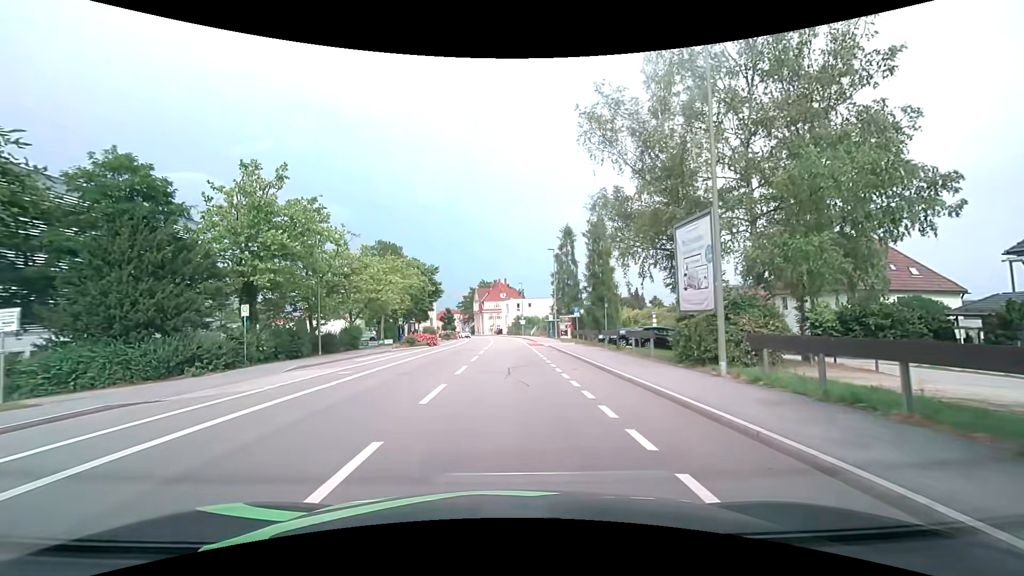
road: tertiary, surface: asphalt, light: Day
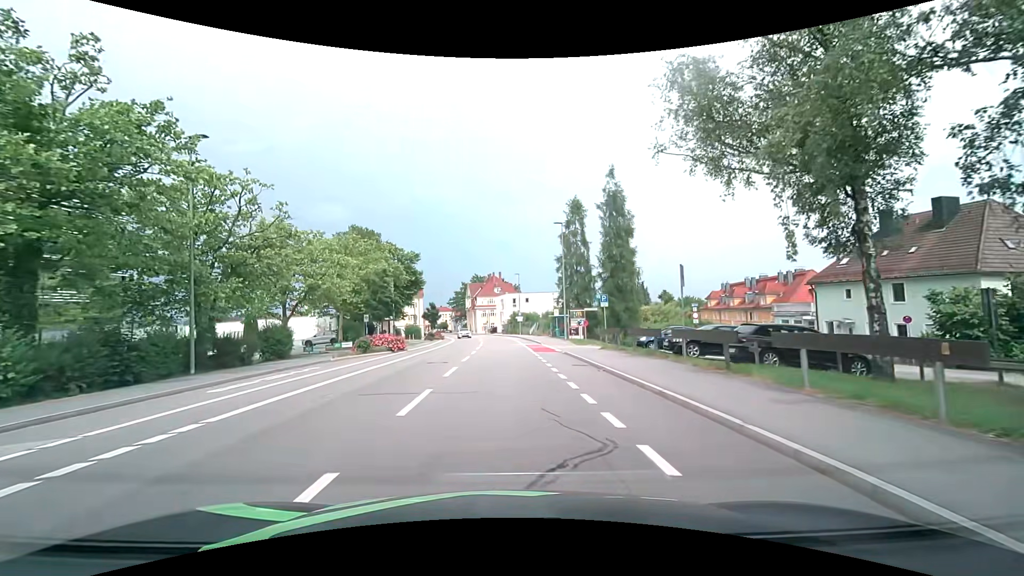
(0.0, +13.2) m; 0°
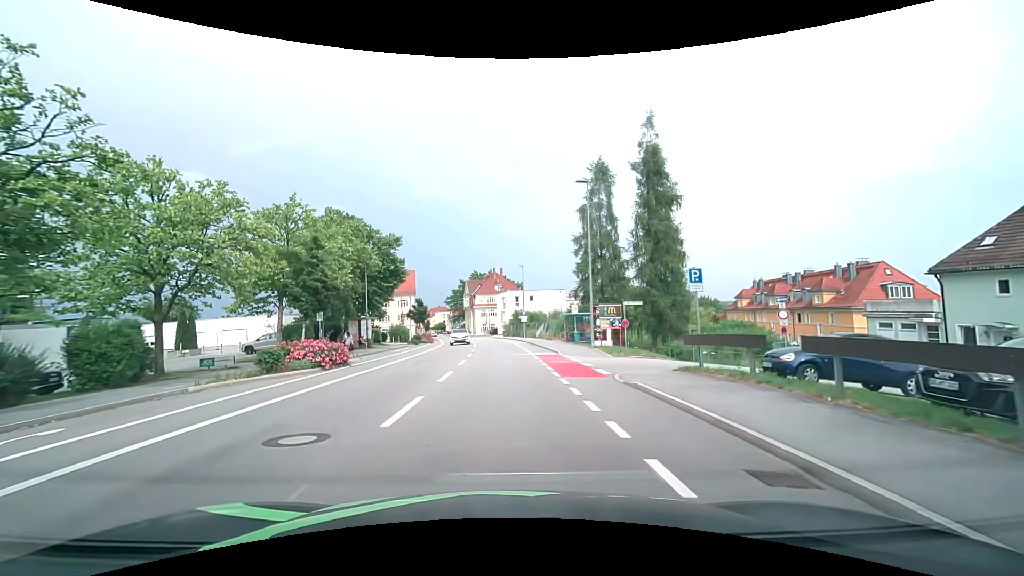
(0.0, +12.7) m; -1°
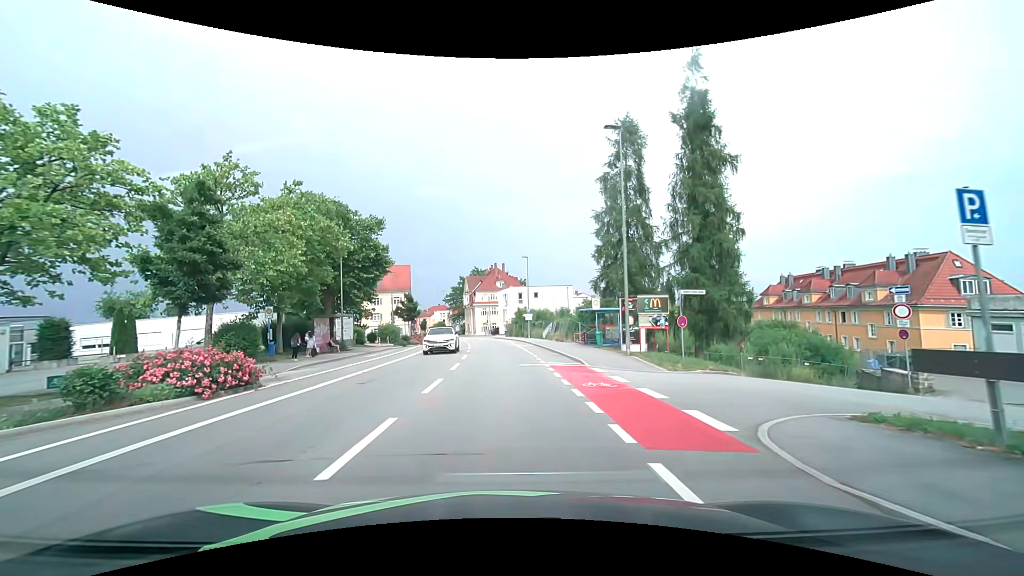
(+0.1, +8.3) m; 0°
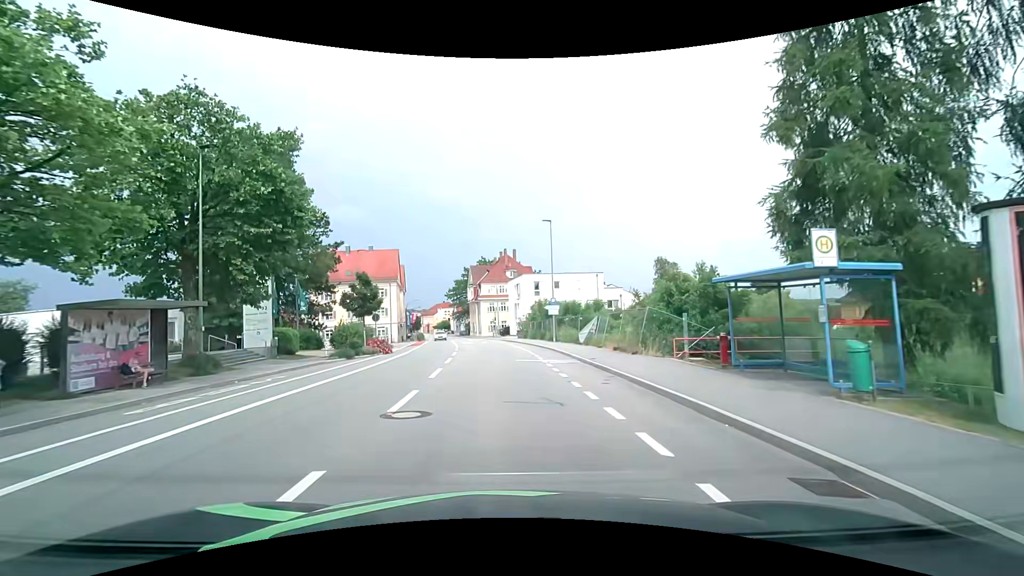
(-0.2, +20.9) m; -1°
